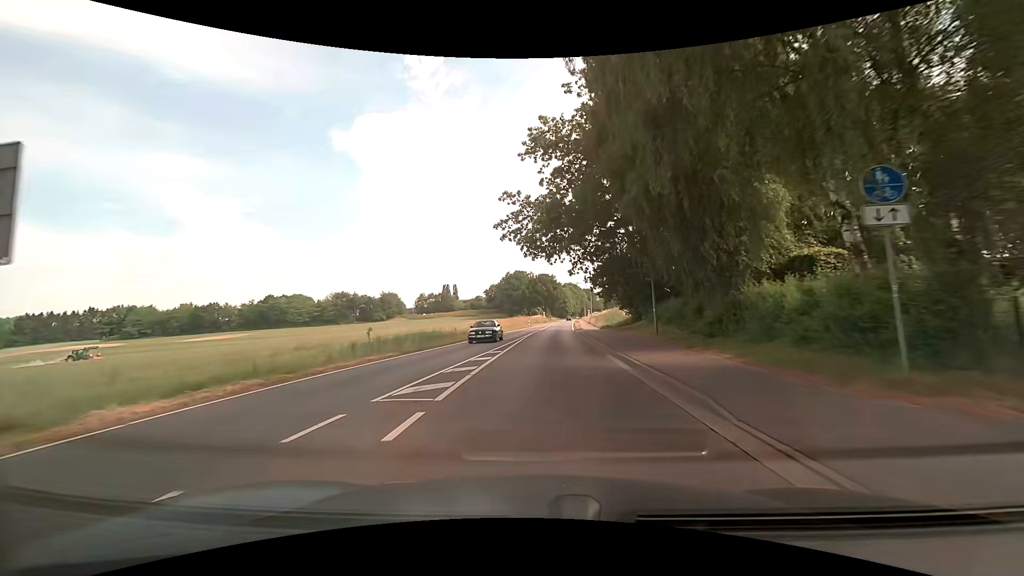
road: secondary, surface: asphalt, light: Day
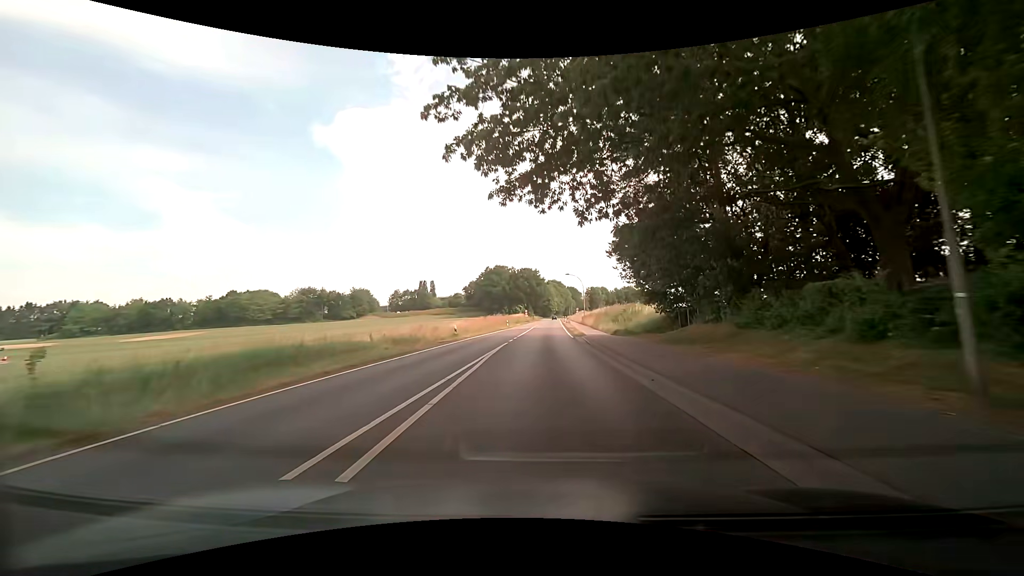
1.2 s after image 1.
(+0.4, +18.3) m; +2°
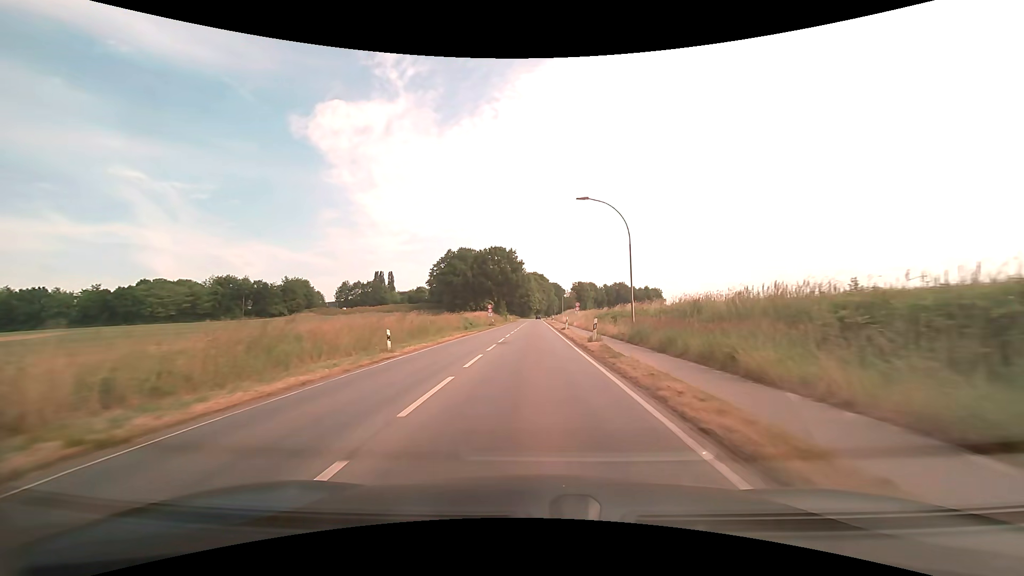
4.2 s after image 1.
(+2.1, +51.0) m; +3°
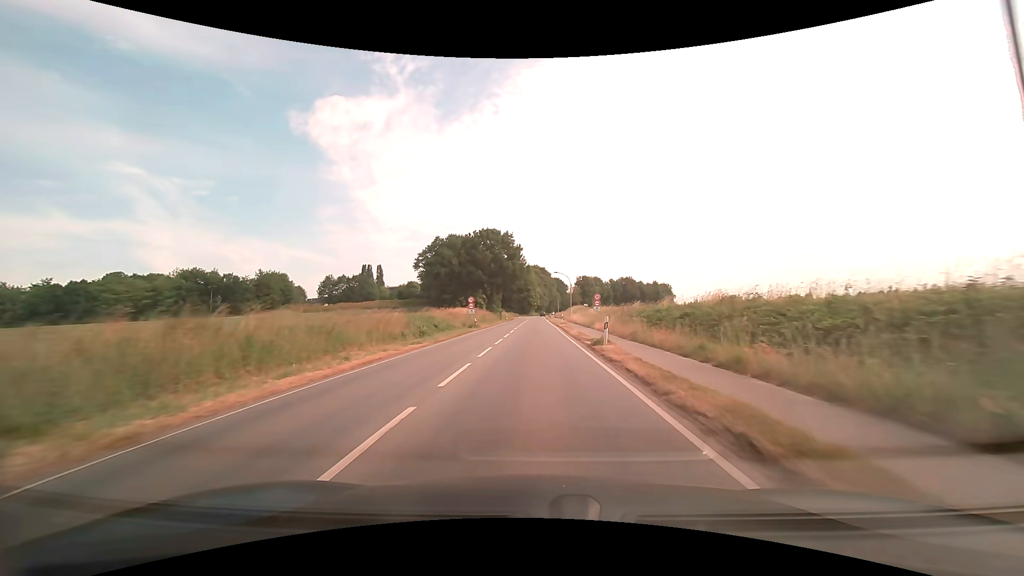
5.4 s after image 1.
(0.0, +21.5) m; 0°
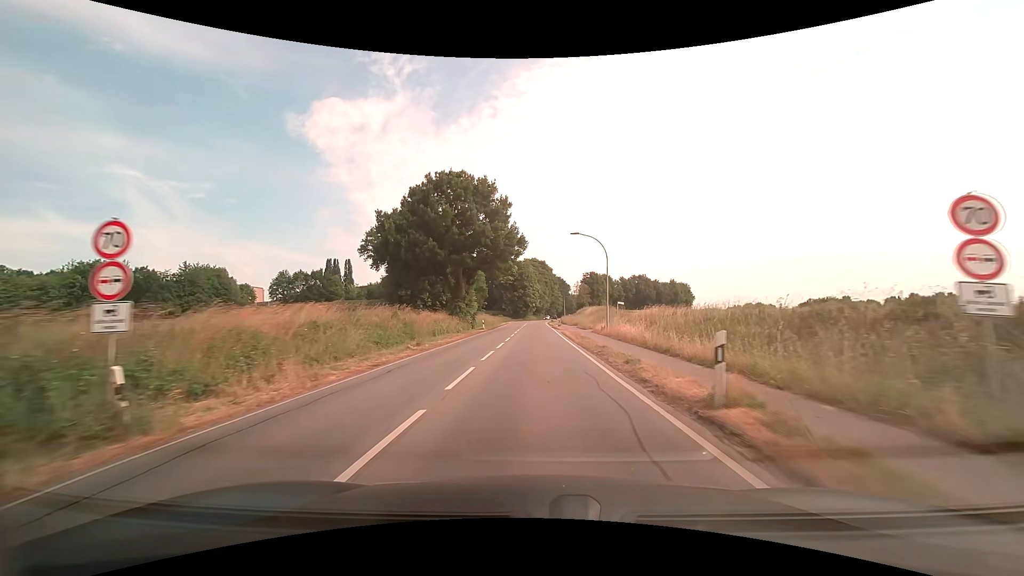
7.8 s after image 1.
(+0.1, +41.8) m; 0°
